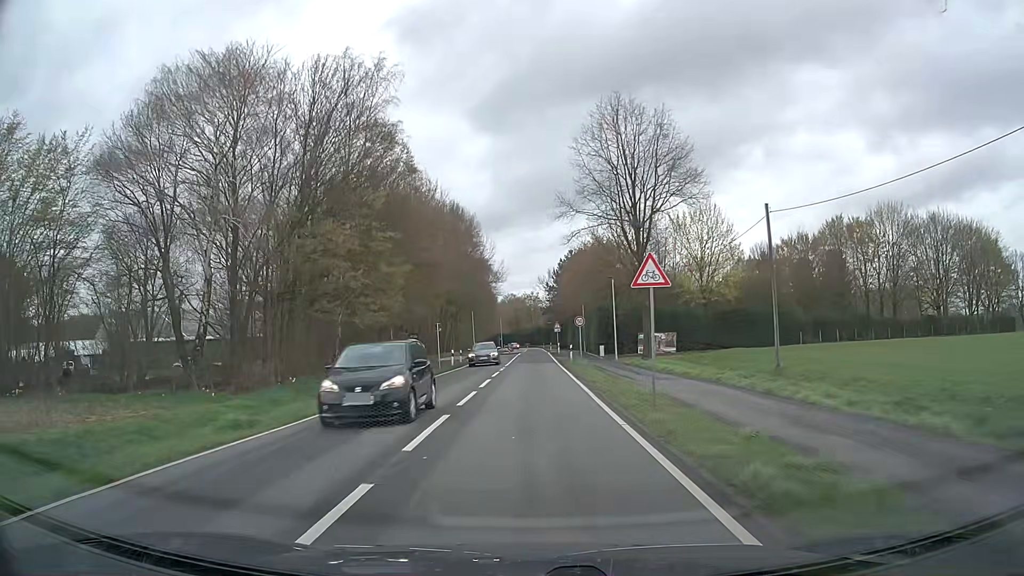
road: secondary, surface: asphalt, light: Day
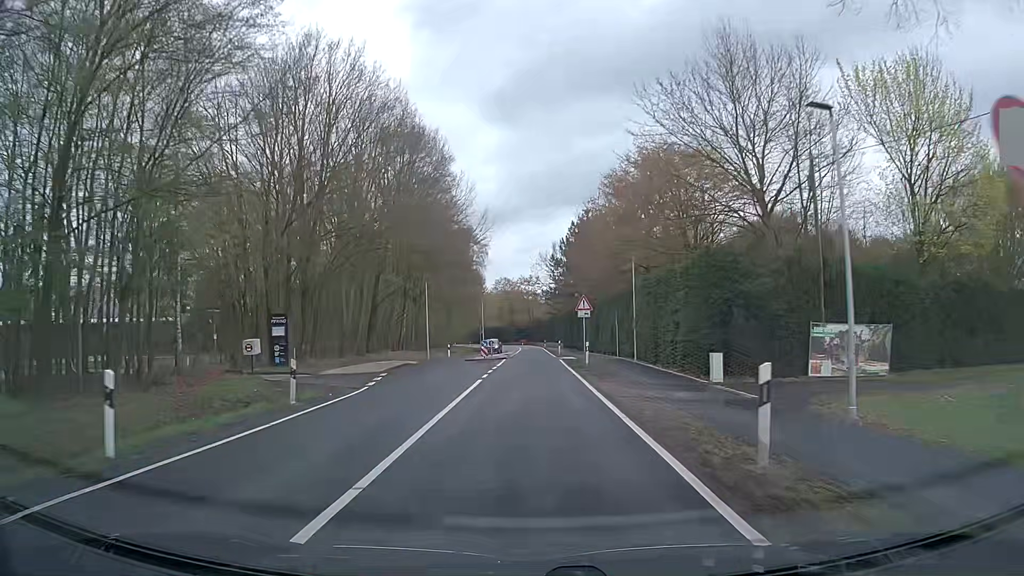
(+0.2, +38.5) m; 0°
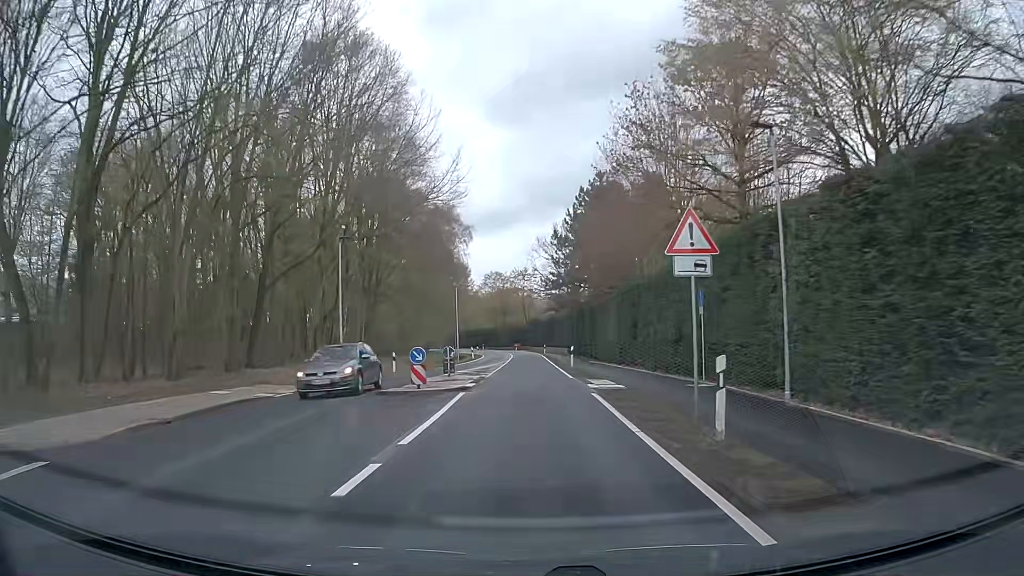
(+0.1, +23.0) m; 0°
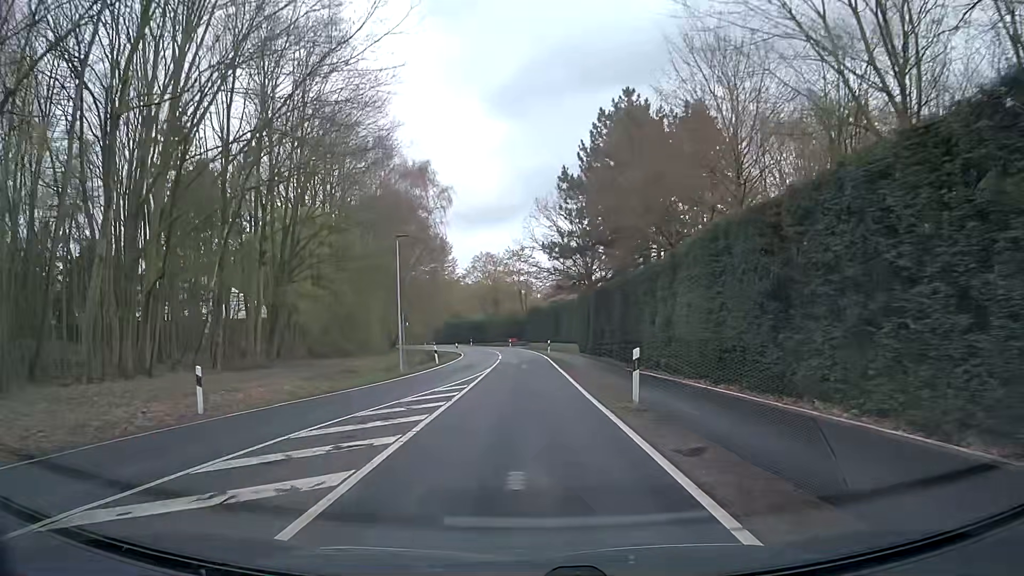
(+0.1, +22.9) m; -1°
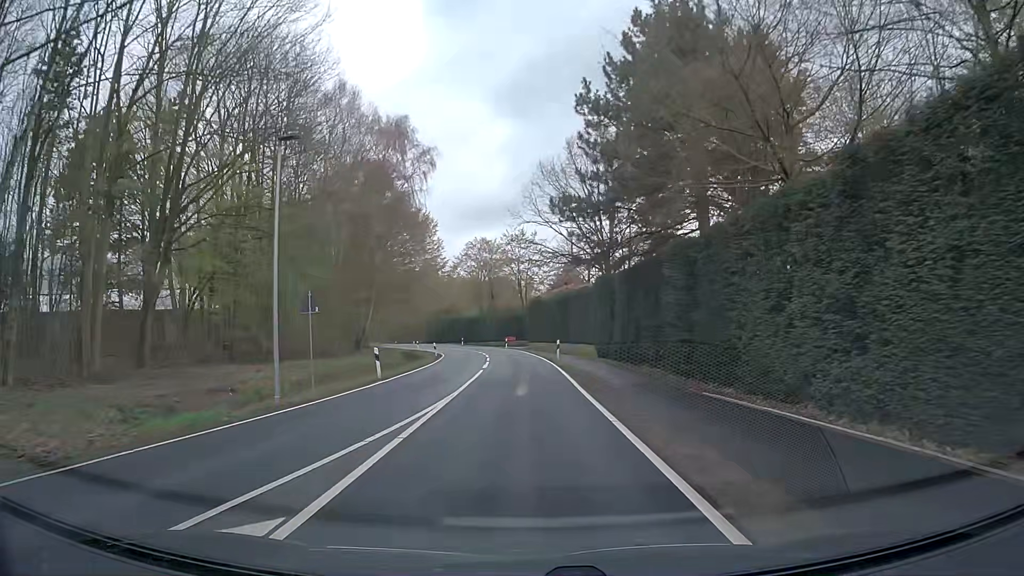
(+0.2, +15.3) m; +1°
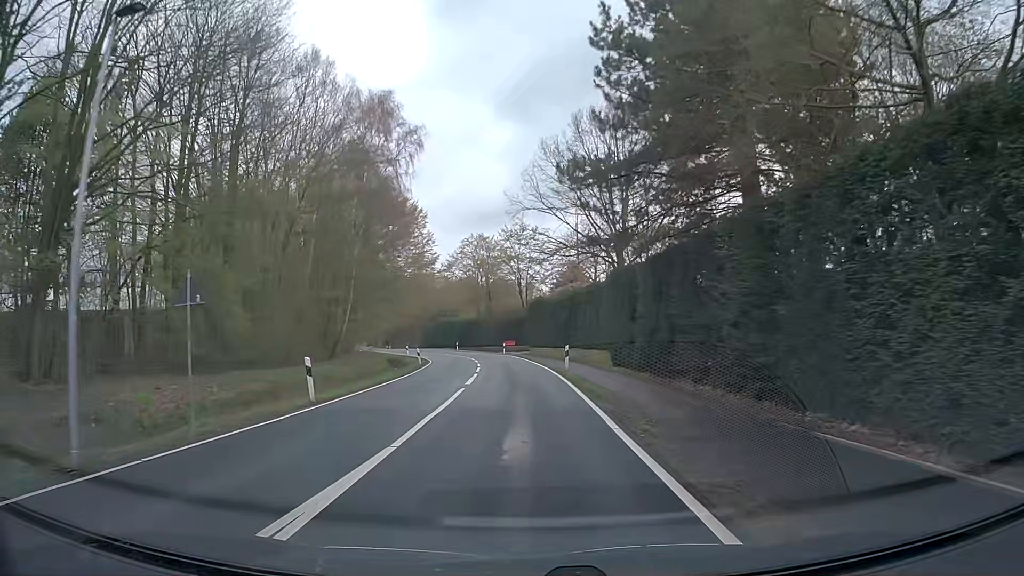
(0.0, +7.7) m; 0°
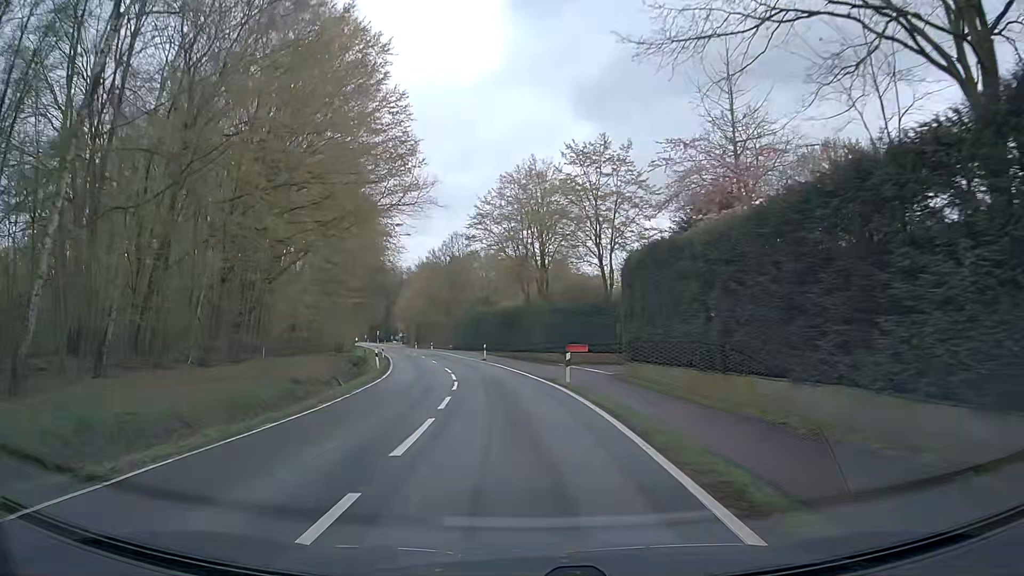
(-1.0, +37.9) m; -5°
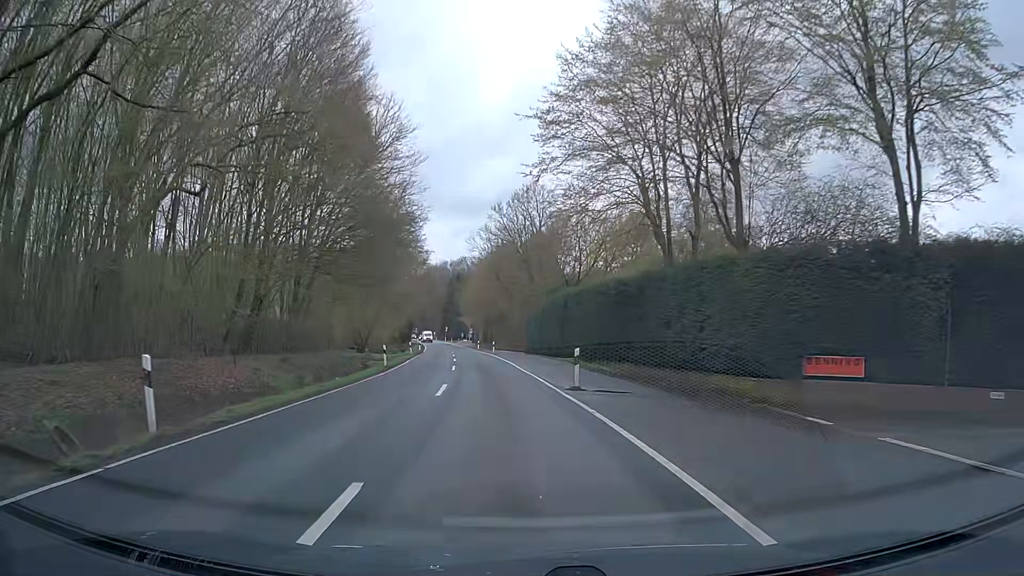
(-1.8, +30.2) m; -7°
(0, +10) (-1, +20) (-2, +30) (-3, +40) (-4, +50) (-5, +60) (-6, +70) (-8, +80) (-9, +89) (-10, +99) m
